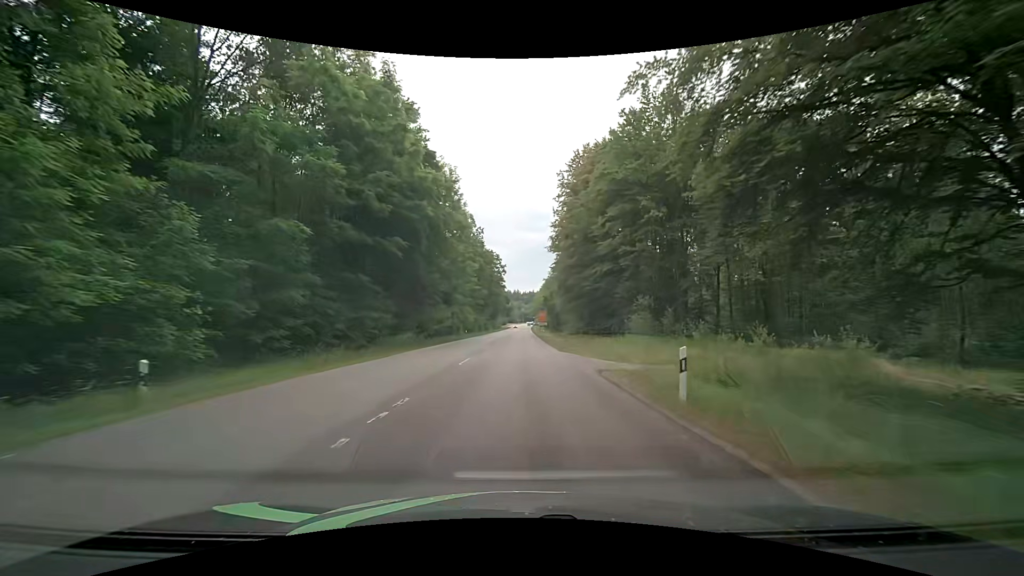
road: secondary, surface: asphalt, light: Day
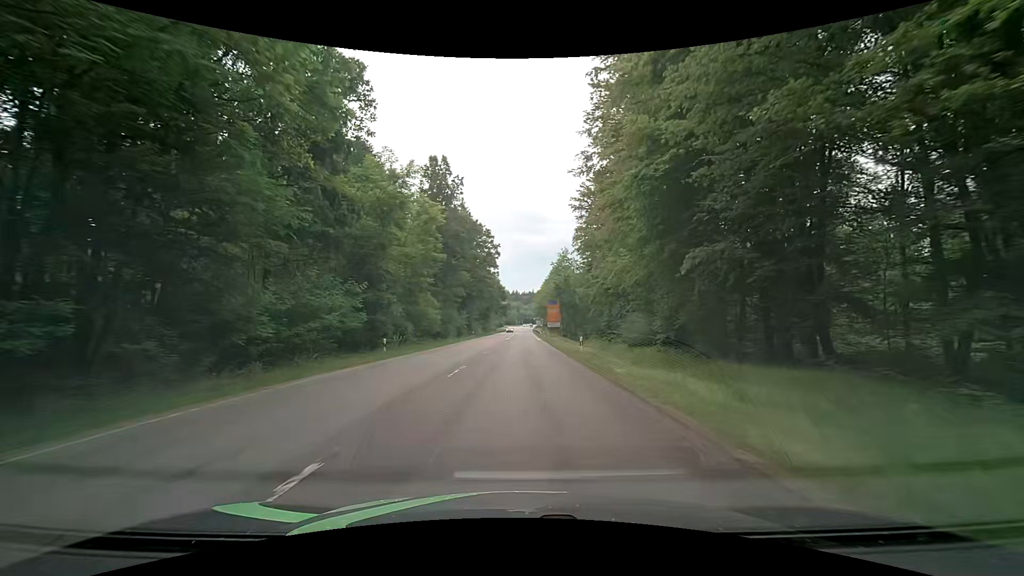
(-0.1, +40.0) m; 0°
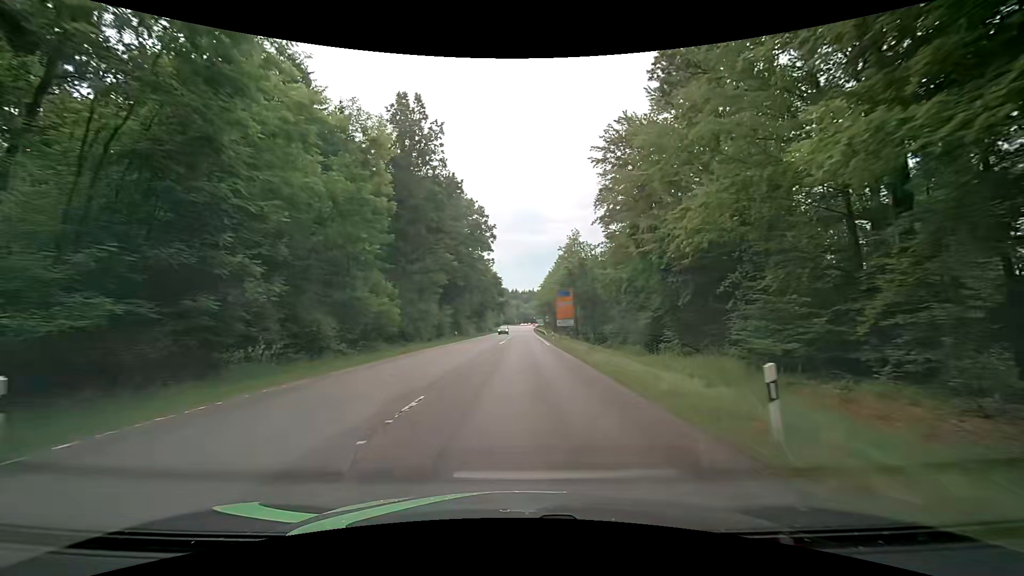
(-0.1, +19.6) m; 0°
(0, +10) (0, +20) (0, +30) (0, +40) (0, +50) (0, +60) (0, +70) (+1, +80) (+1, +90) (+1, +100) m
